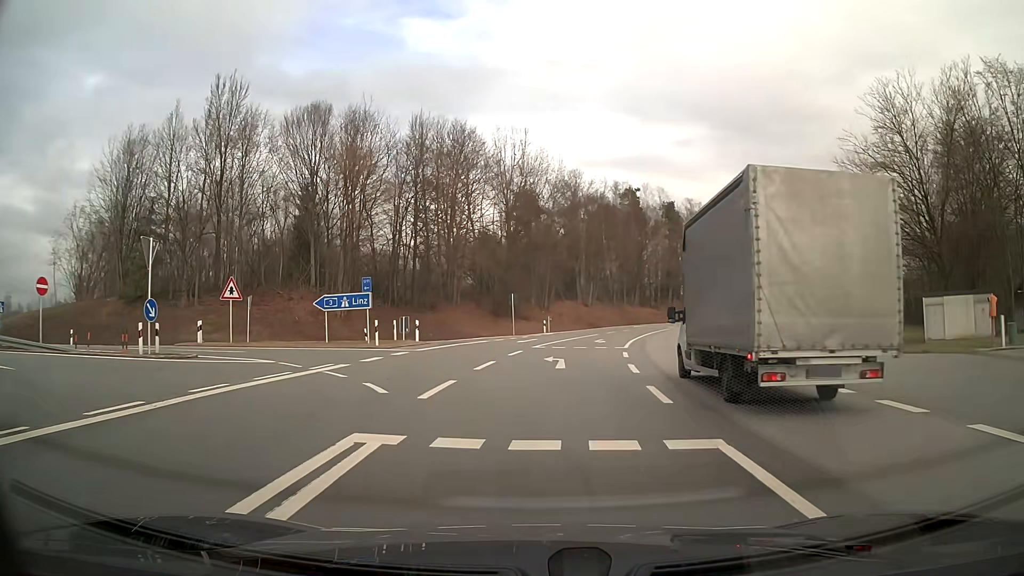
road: primary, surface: asphalt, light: Day
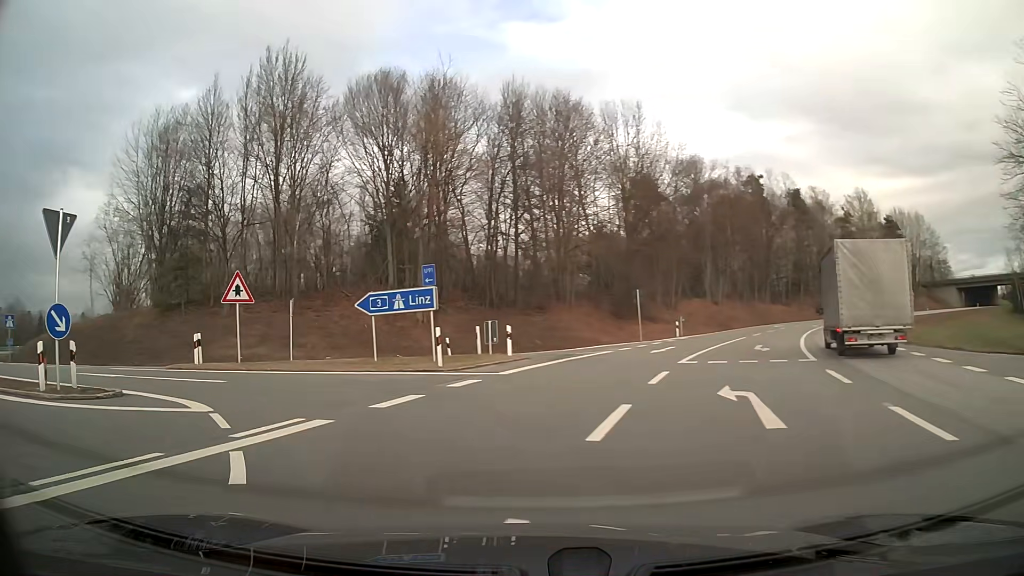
(-0.8, +9.7) m; -14°
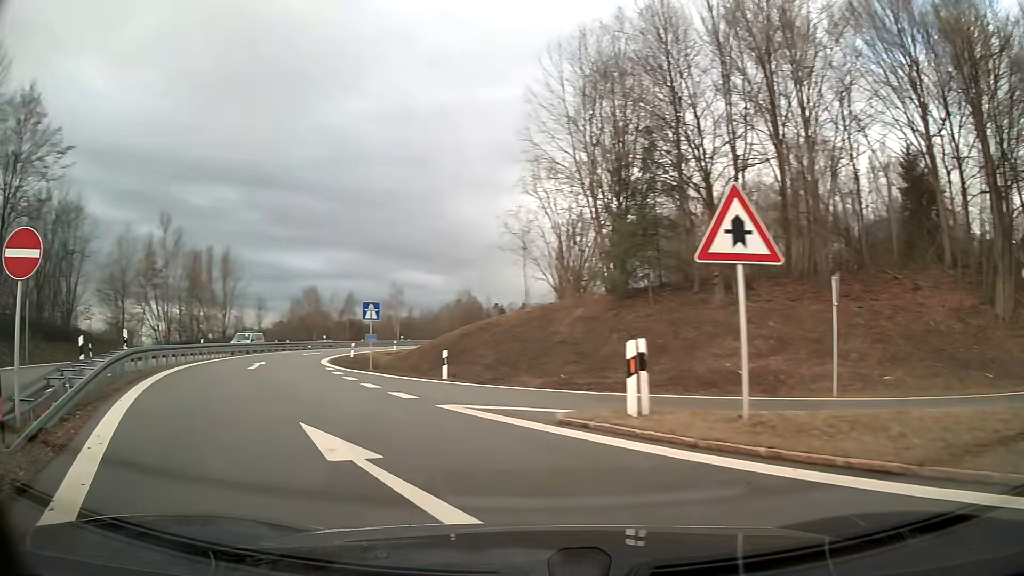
(-4.7, +12.7) m; -42°
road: motorway_link
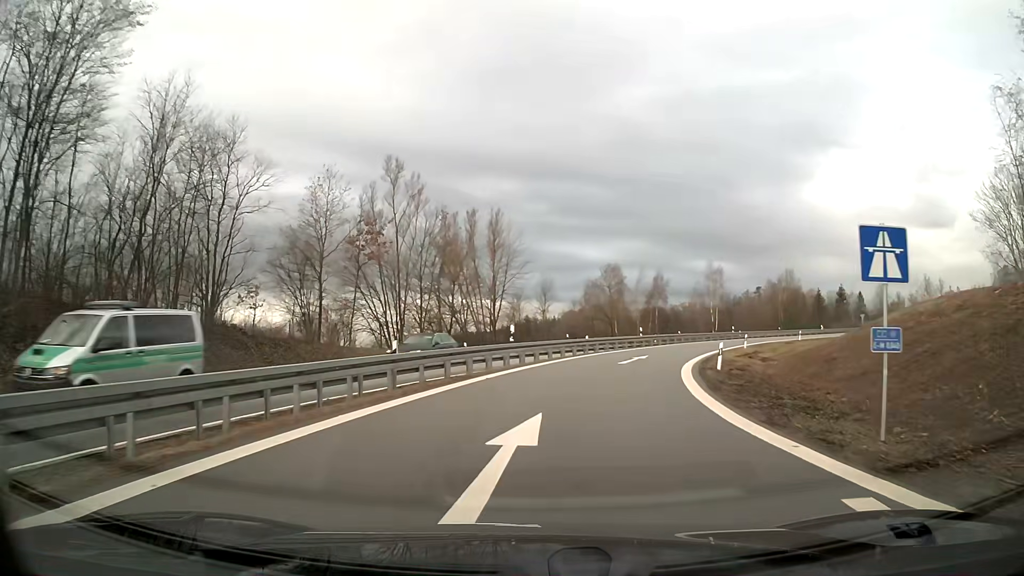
(-6.4, +21.2) m; -19°
